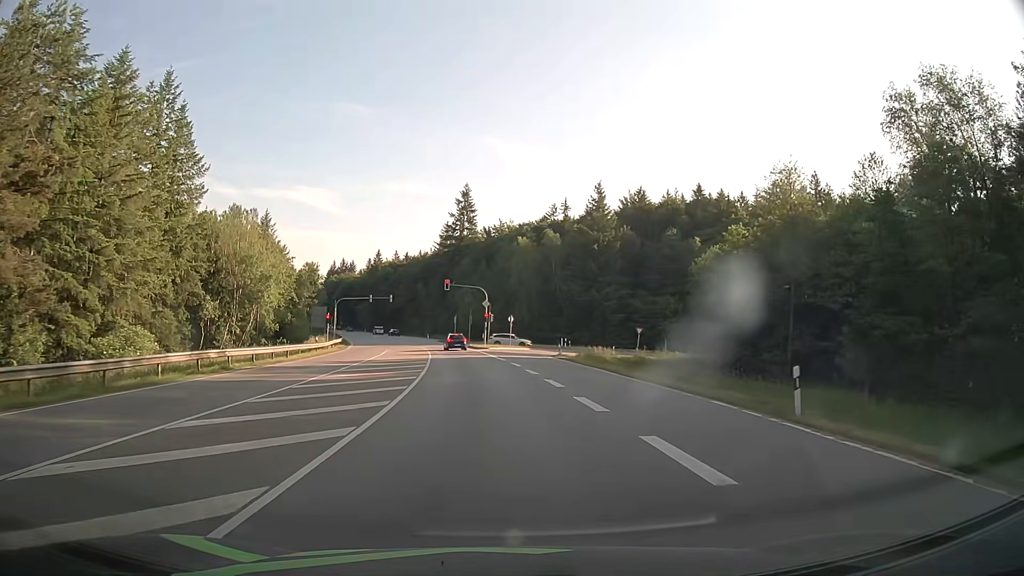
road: secondary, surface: asphalt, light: Day
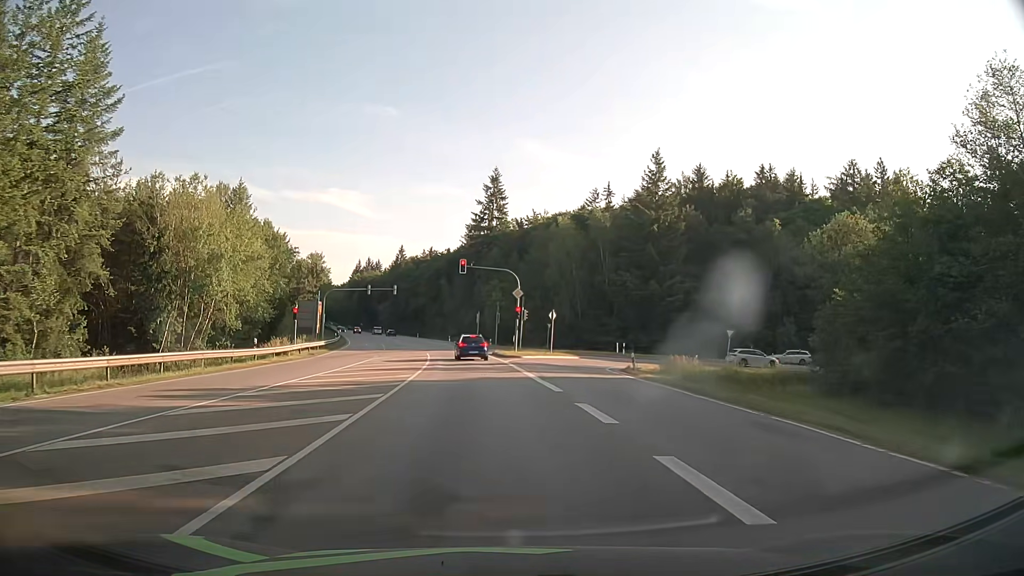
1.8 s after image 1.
(-0.4, +19.2) m; -3°
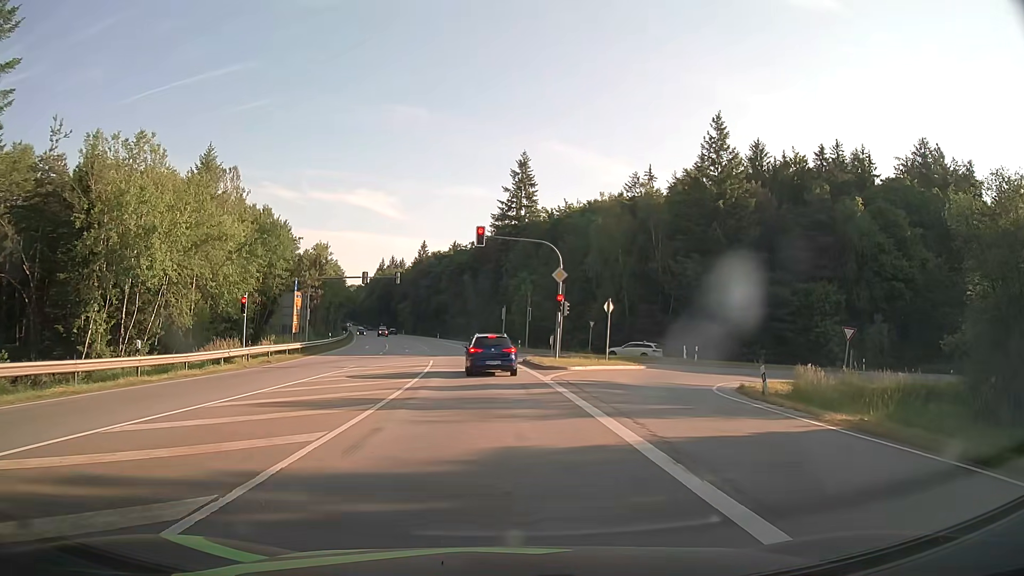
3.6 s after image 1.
(-0.2, +14.1) m; -2°
(0, +10) (-1, +20) (-2, +30) (-3, +40) (-4, +50) (-6, +60) (-7, +70) (-9, +79) (-11, +89) (-13, +99) m
